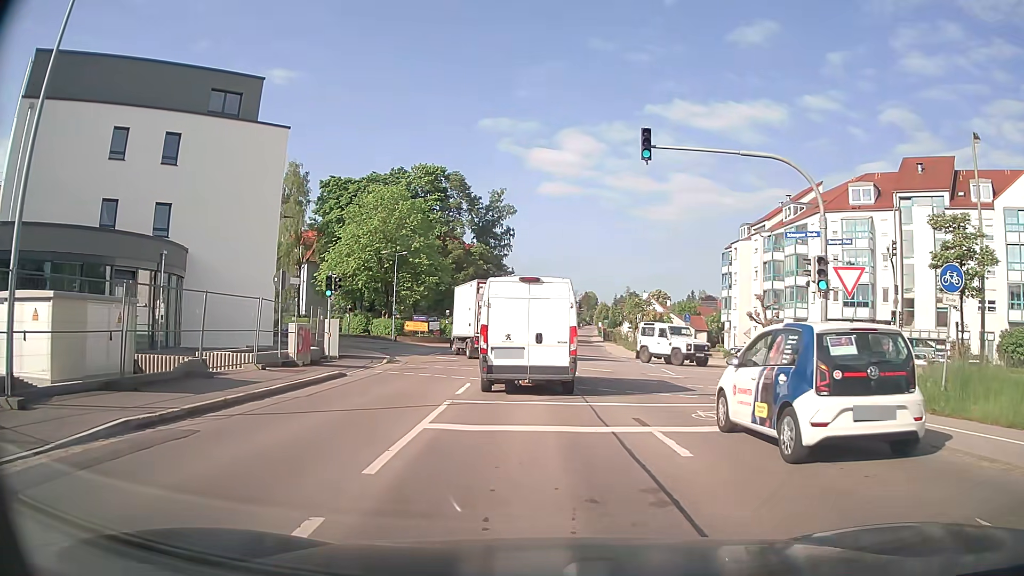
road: secondary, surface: asphalt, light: Day
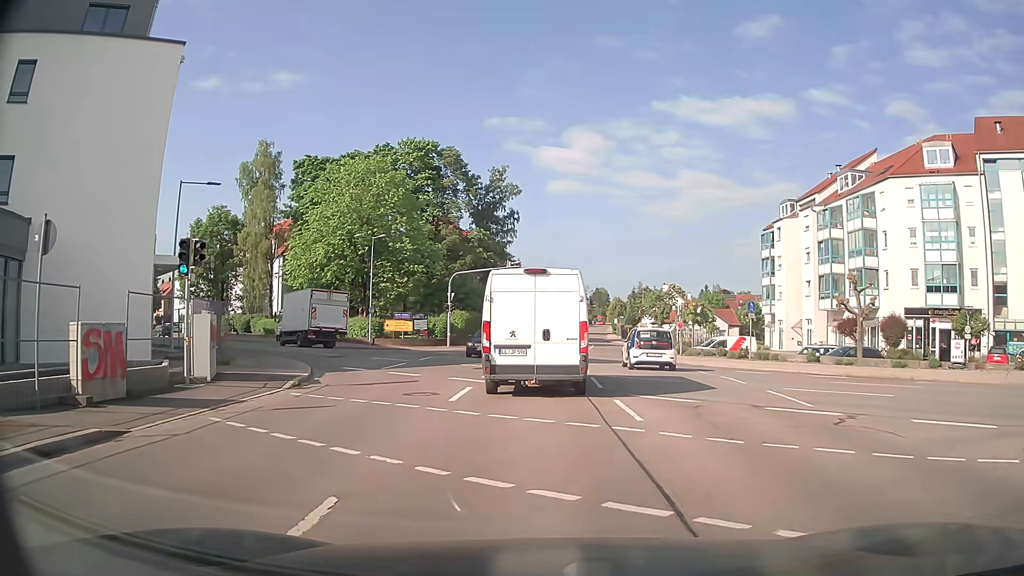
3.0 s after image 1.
(-0.1, +12.2) m; -1°
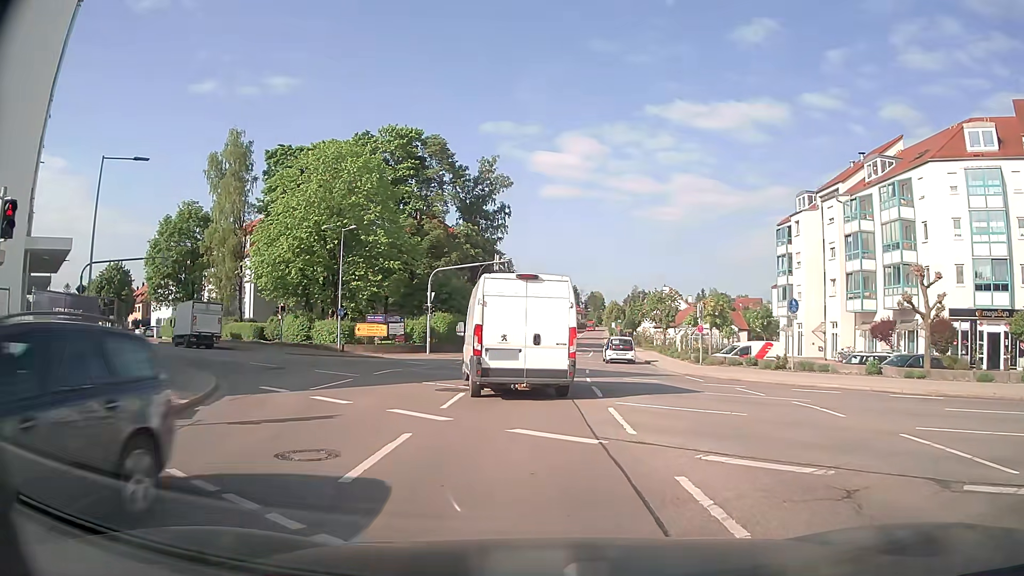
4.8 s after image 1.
(0.0, +6.5) m; 0°
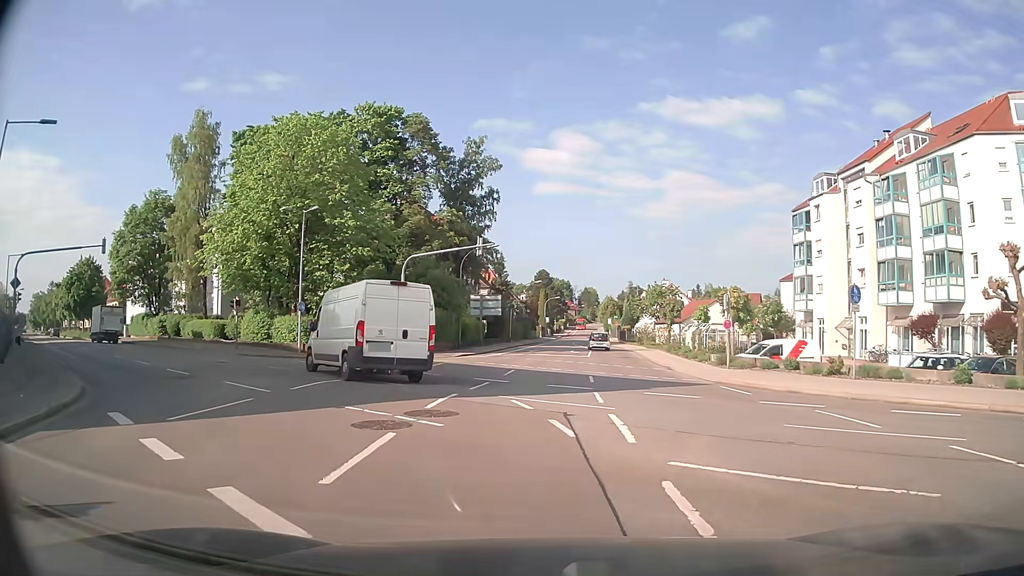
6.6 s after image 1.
(+0.1, +6.4) m; +1°
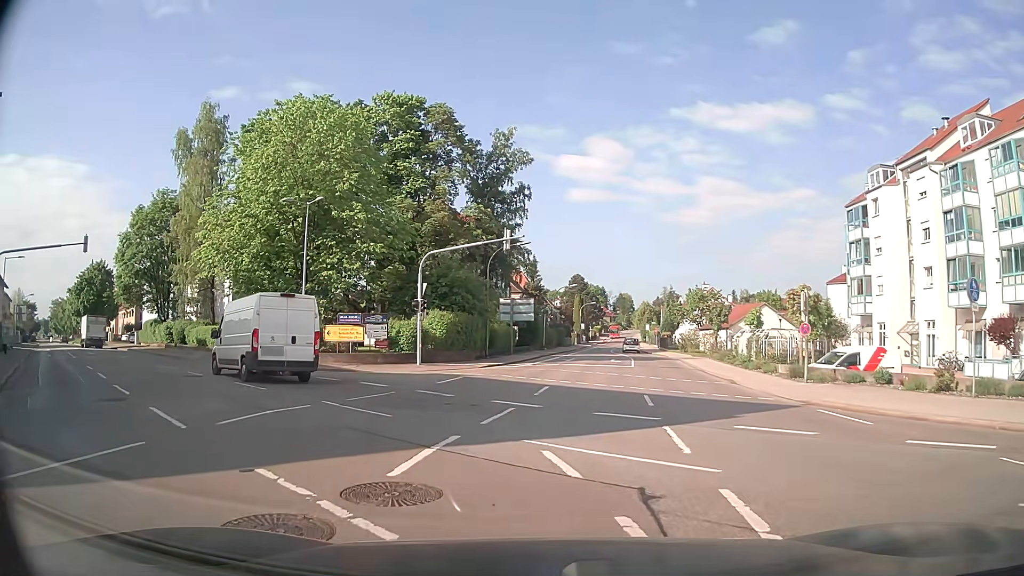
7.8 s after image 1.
(-0.1, +5.1) m; -2°
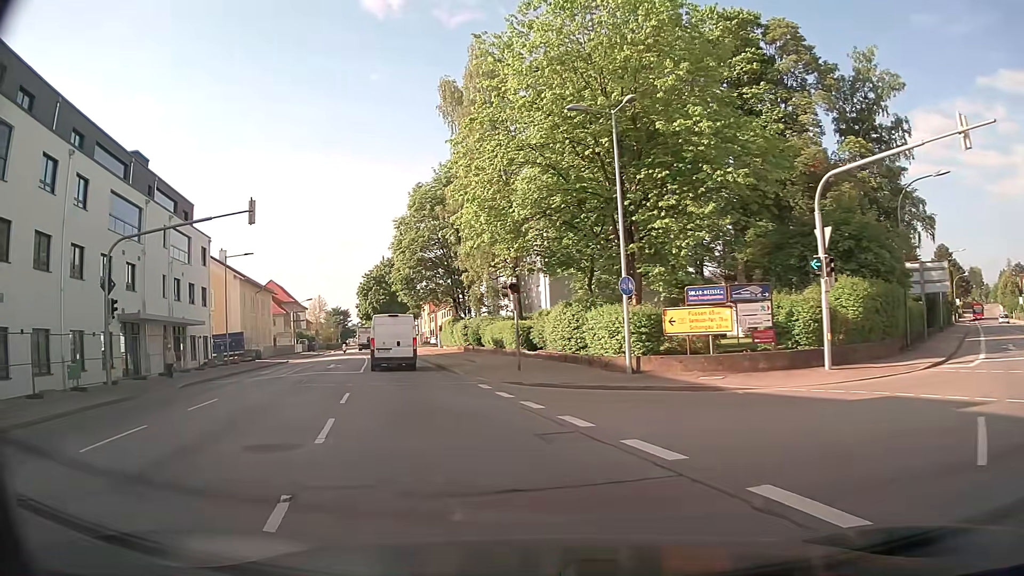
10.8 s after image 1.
(-3.4, +14.2) m; -31°
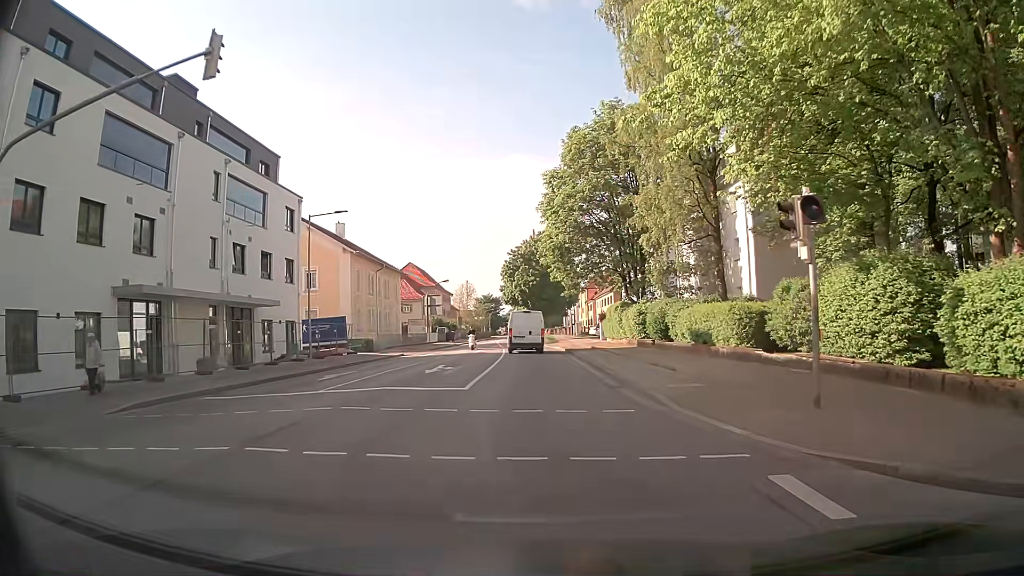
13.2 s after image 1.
(-2.1, +14.0) m; -12°
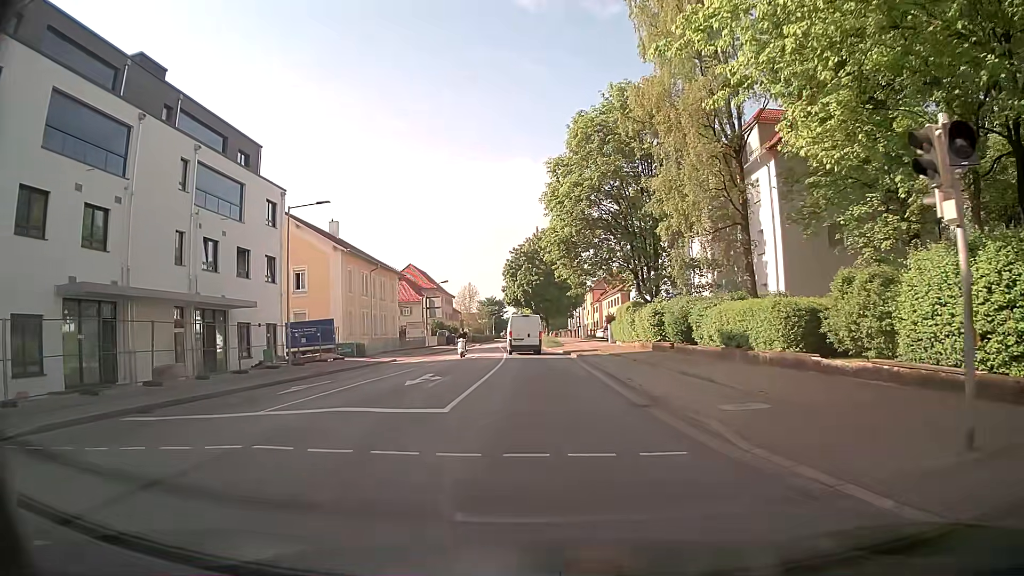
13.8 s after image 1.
(0.0, +3.9) m; -1°
